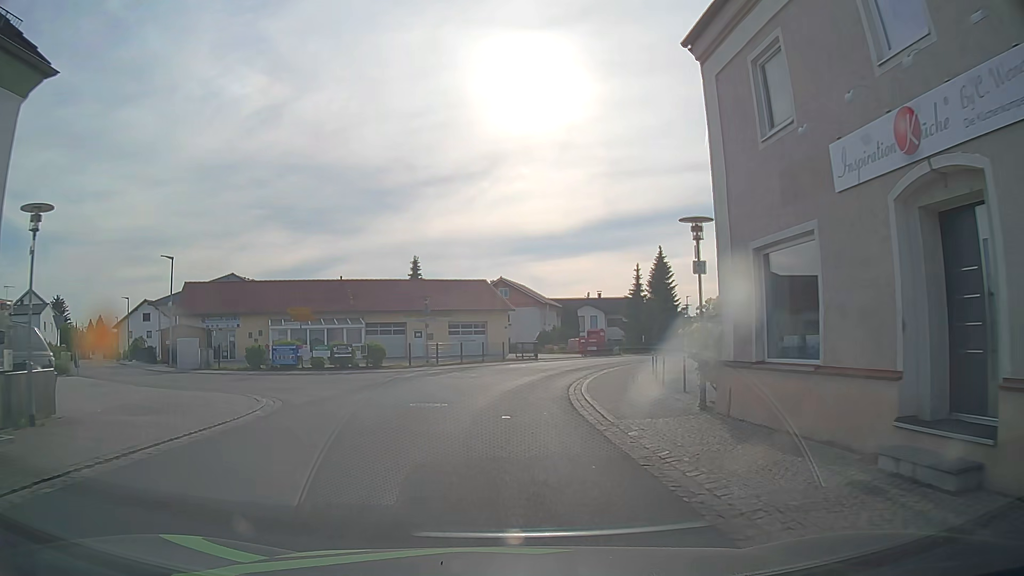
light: Day
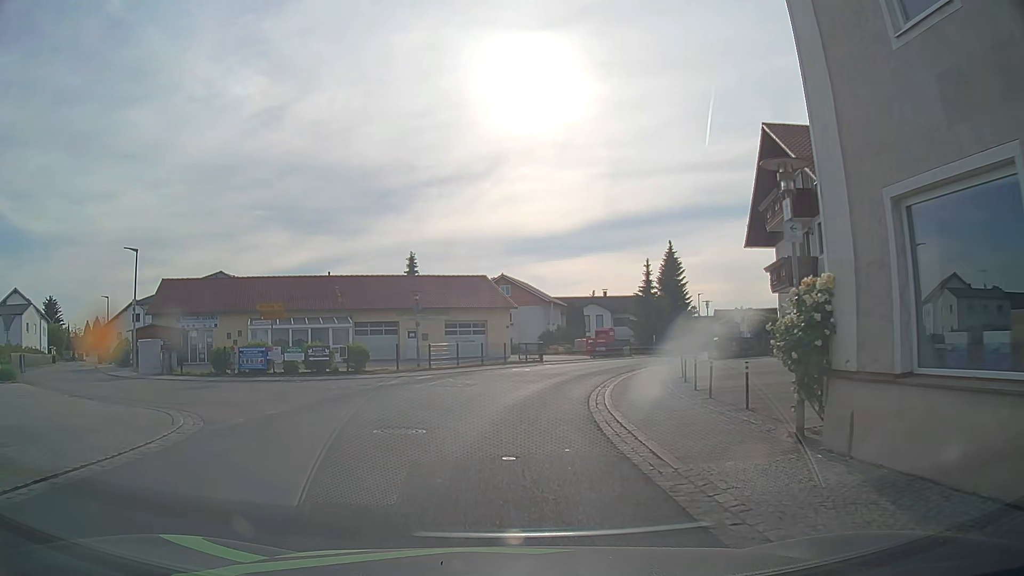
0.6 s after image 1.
(0.0, +4.1) m; +1°
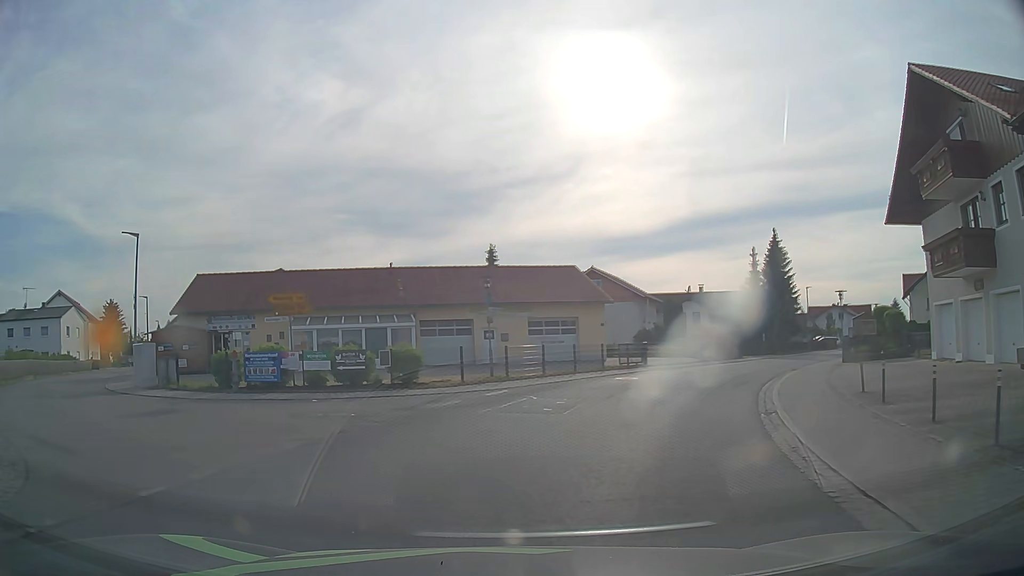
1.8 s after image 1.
(-0.3, +7.1) m; -8°
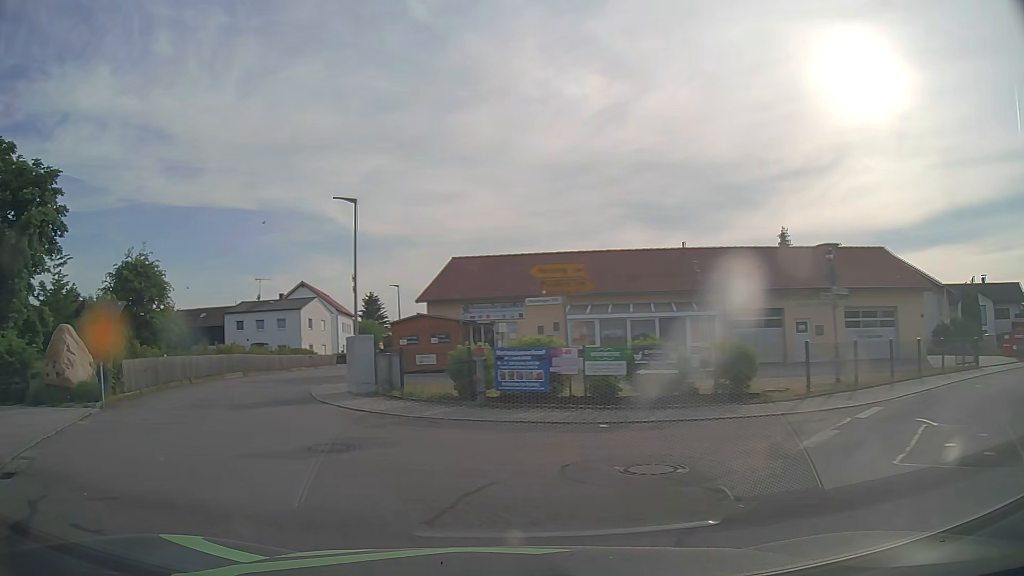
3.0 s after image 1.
(-1.2, +6.1) m; -24°
(-3, +9) (-7, +19) (-9, +28) (-10, +38) (-11, +48) (-12, +58) (-12, +68) (-13, +78) (-14, +88) (-15, +98) m
